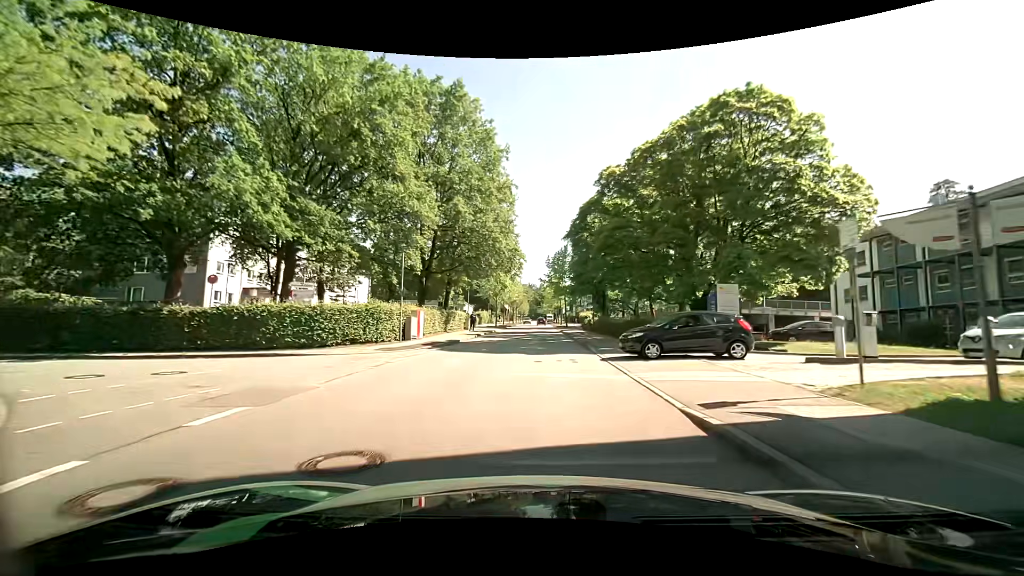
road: residential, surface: asphalt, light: Day
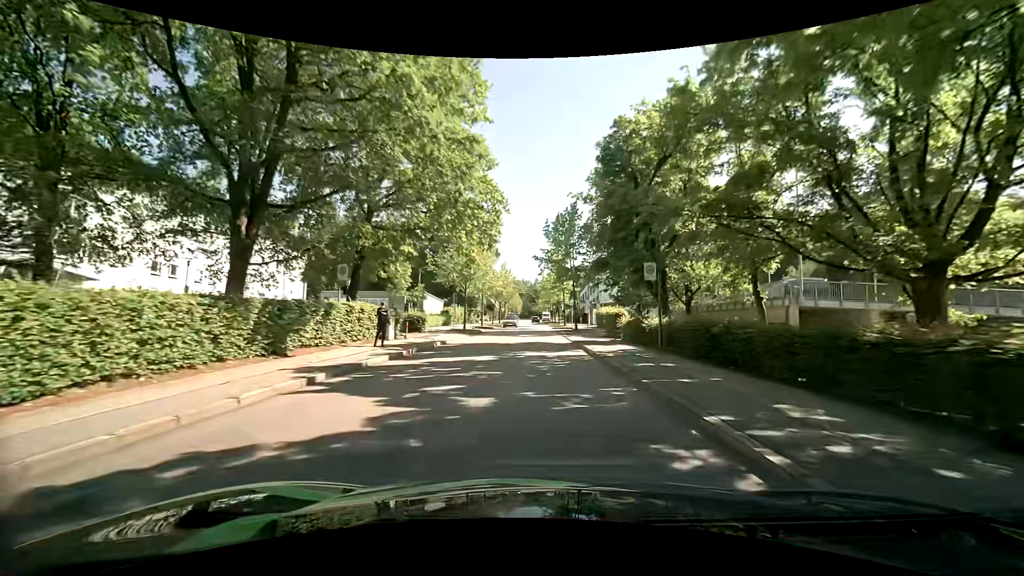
(+0.4, +24.8) m; +1°
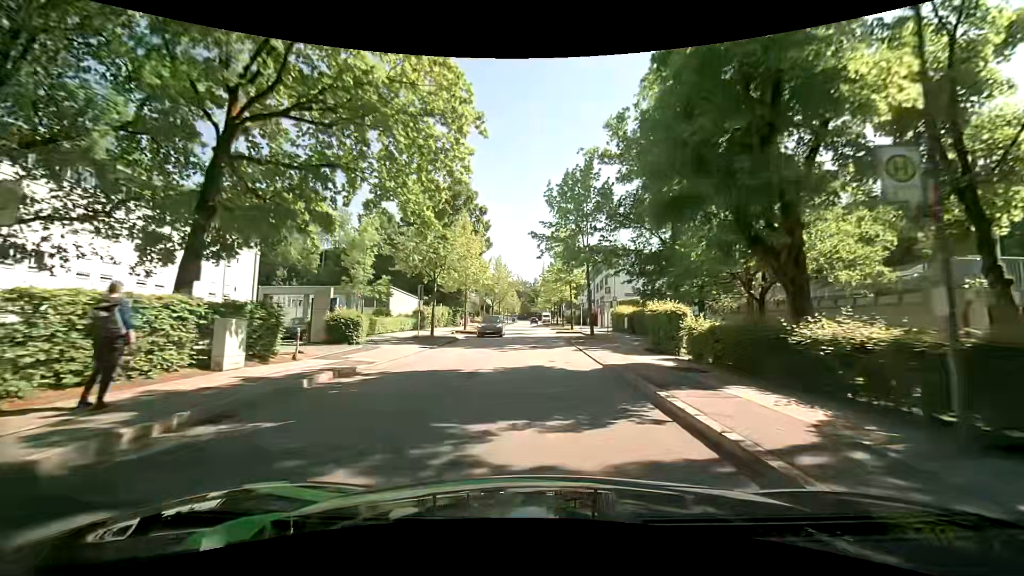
(0.0, +12.7) m; -1°
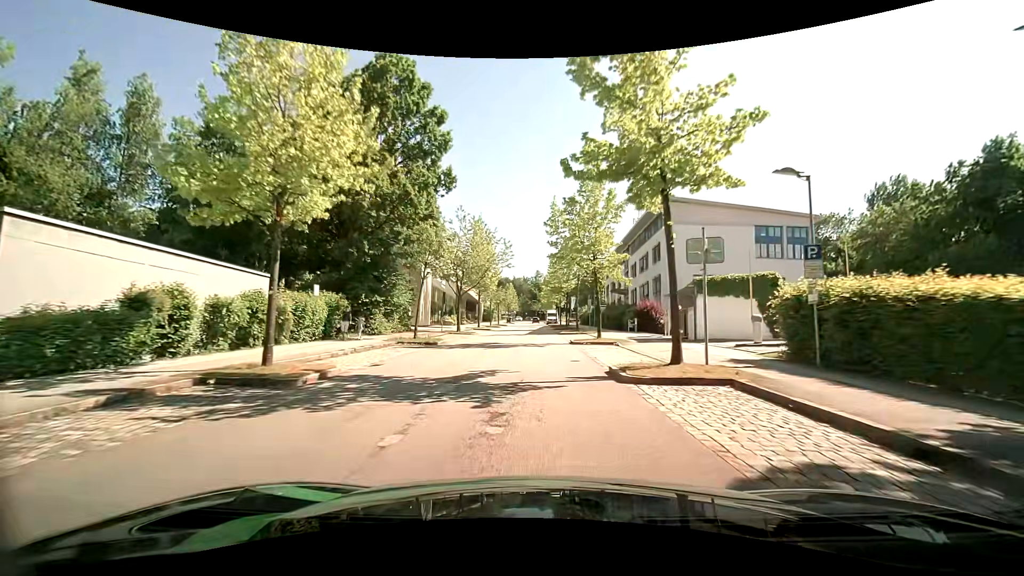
(+0.3, +32.5) m; +1°
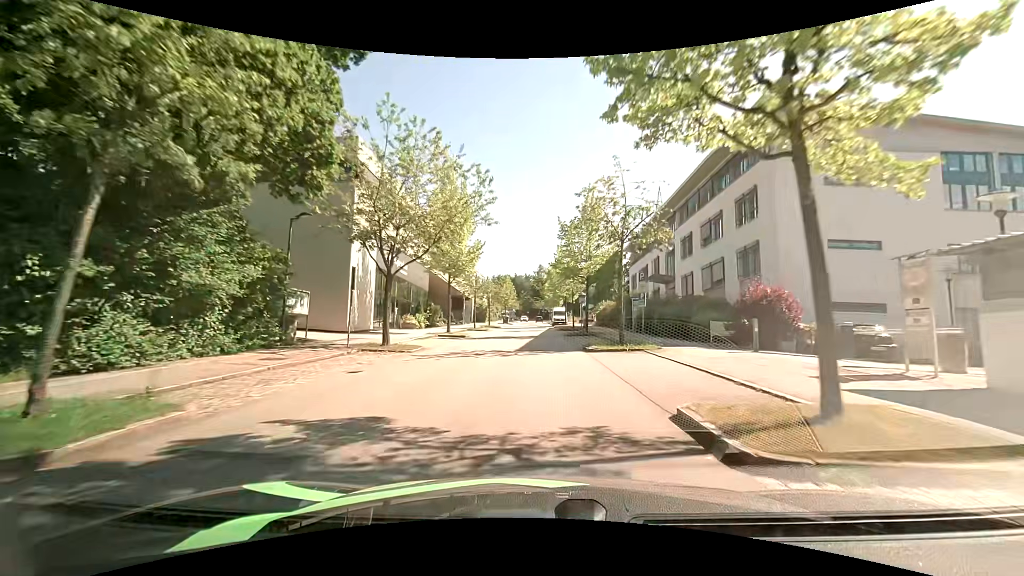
(-0.1, +19.7) m; 0°
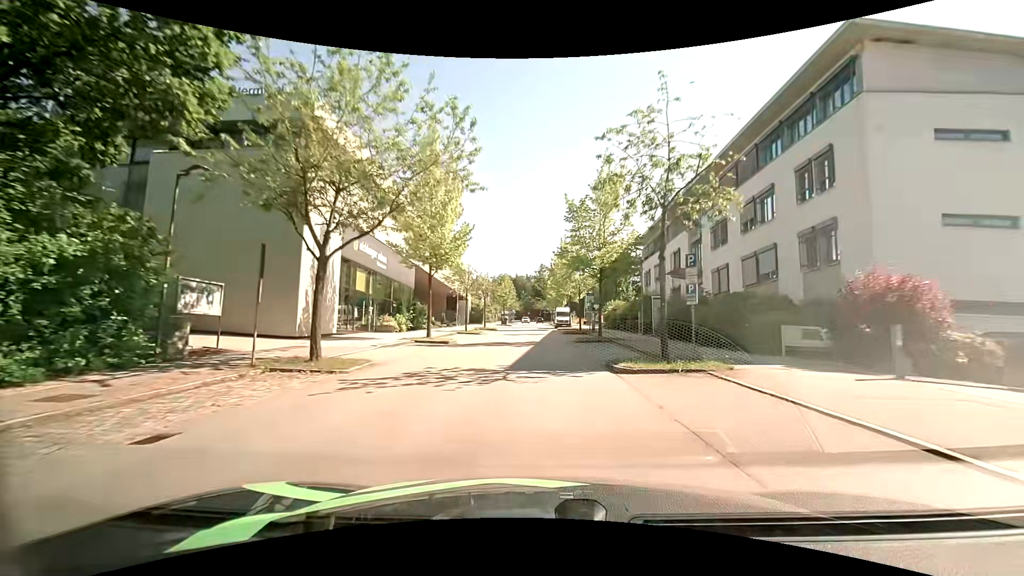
(0.0, +6.5) m; 0°
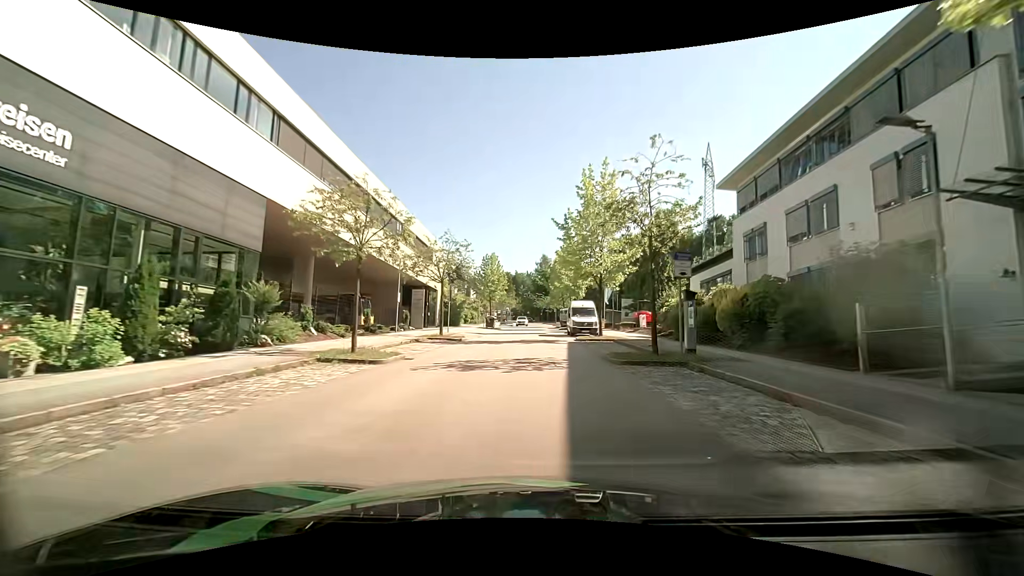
(-0.1, +25.9) m; 0°
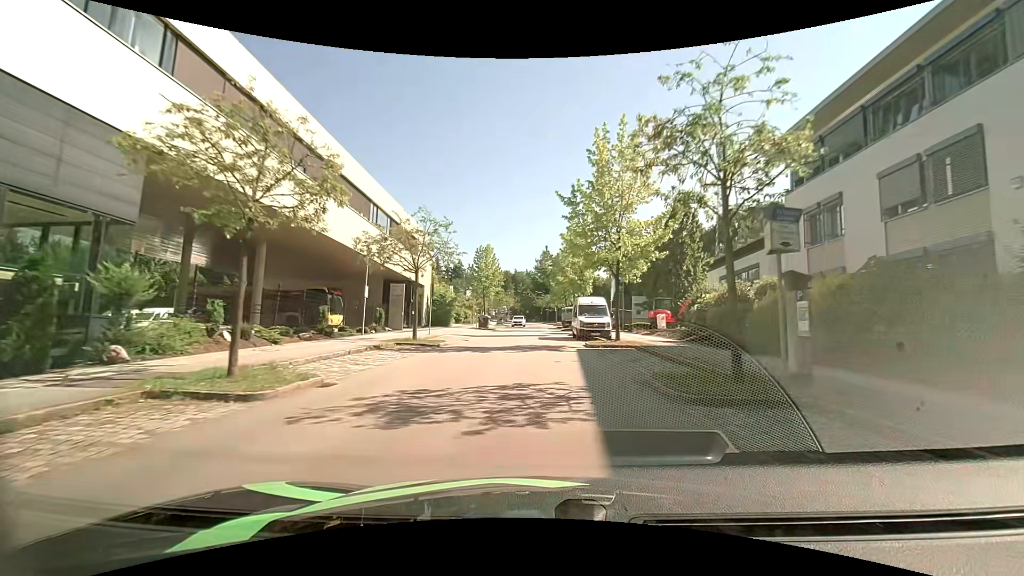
(0.0, +6.4) m; 0°
(0, +10) (0, +20) (0, +30) (0, +40) (+1, +50) (+1, +60) (+1, +70) (+1, +80) (+1, +90) (0, +100) m
